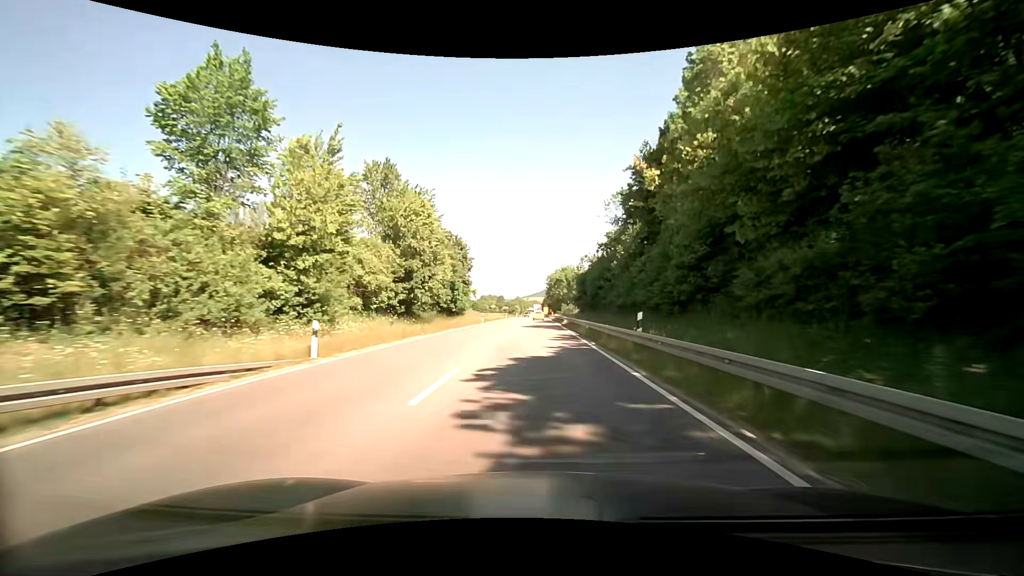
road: primary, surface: asphalt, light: Day
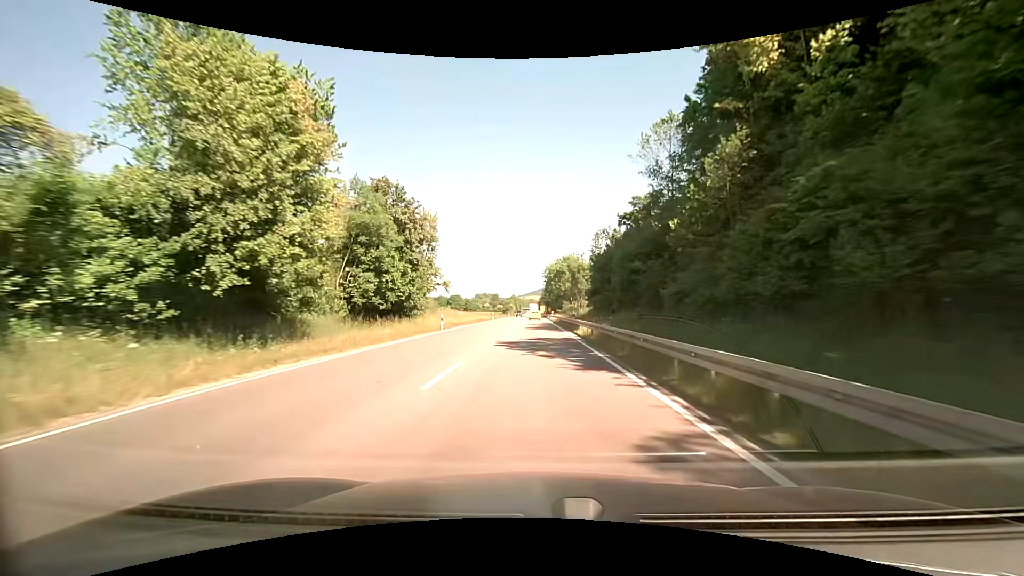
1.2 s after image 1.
(-0.3, +23.0) m; -2°
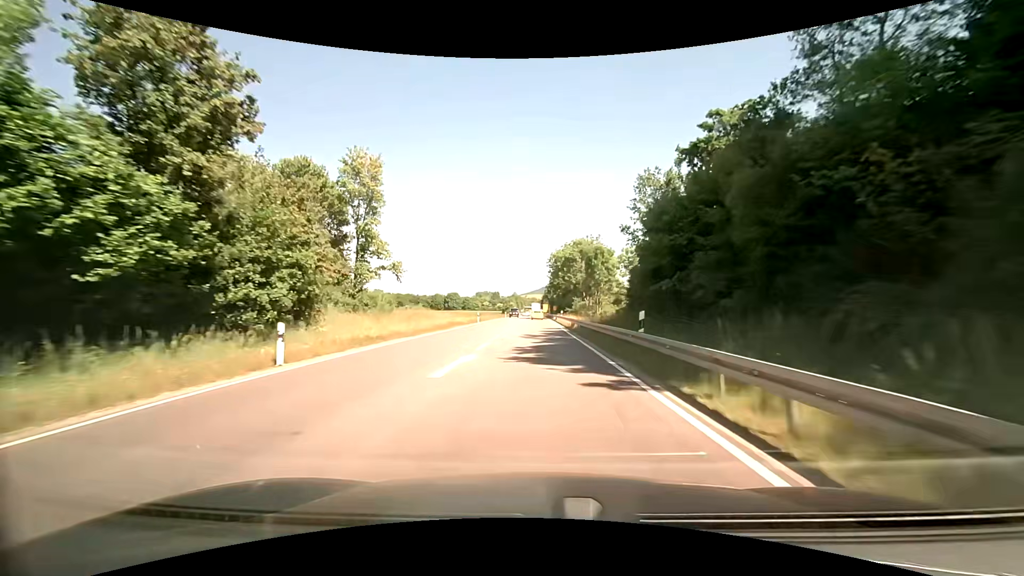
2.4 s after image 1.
(+0.2, +22.5) m; +2°
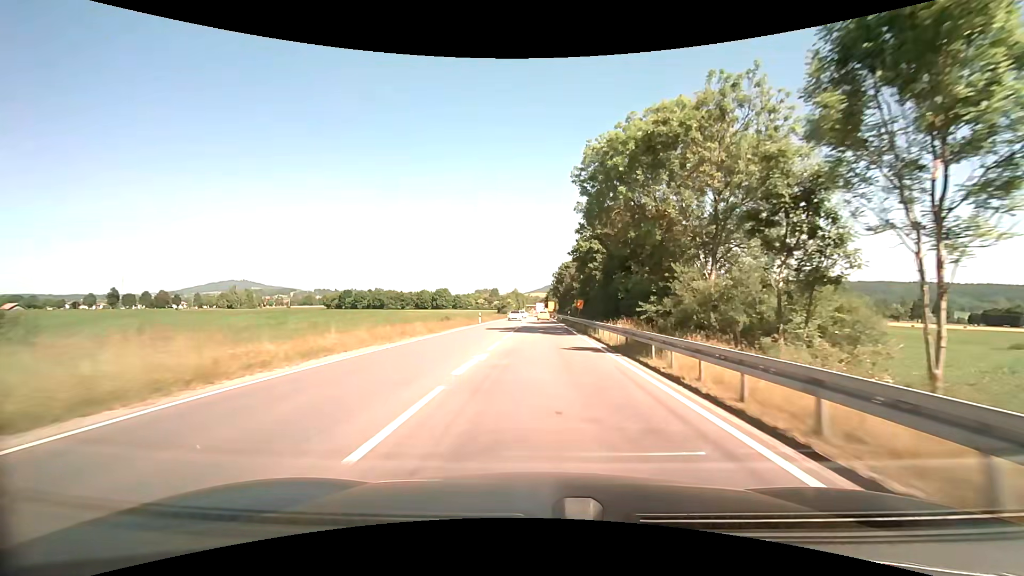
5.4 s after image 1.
(-0.6, +53.9) m; -2°
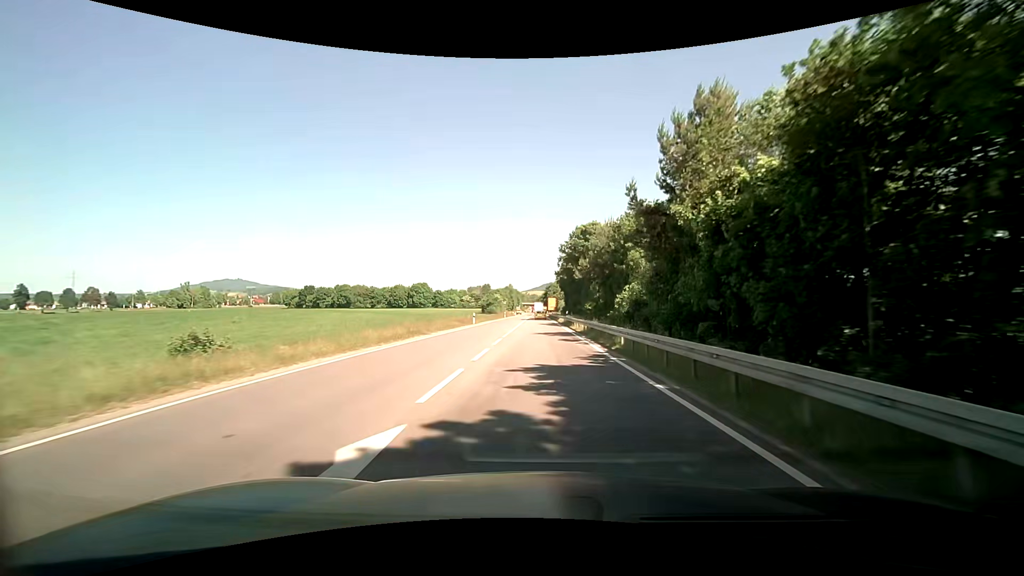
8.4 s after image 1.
(+1.2, +52.0) m; +3°
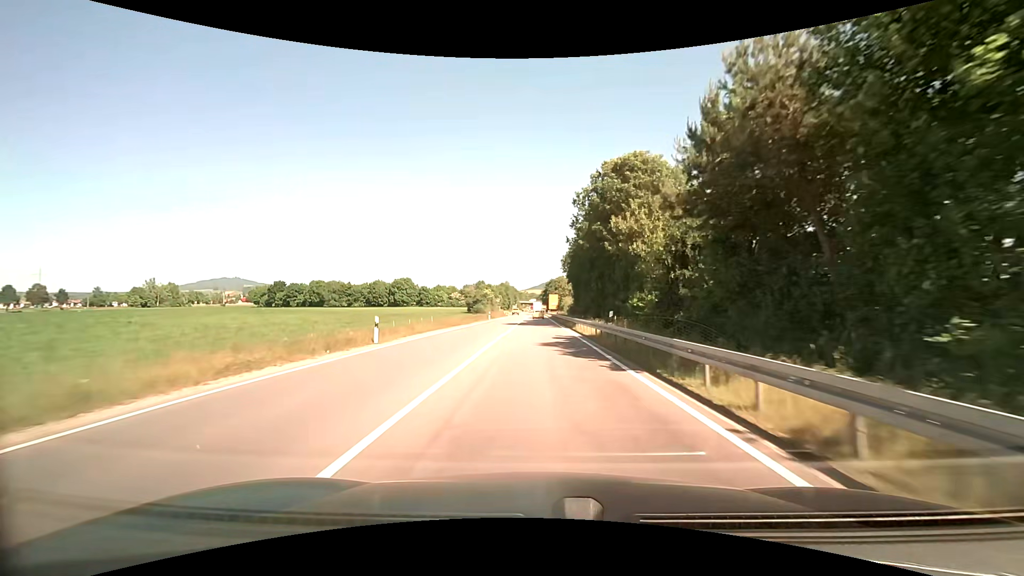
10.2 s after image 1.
(-0.3, +31.1) m; 0°
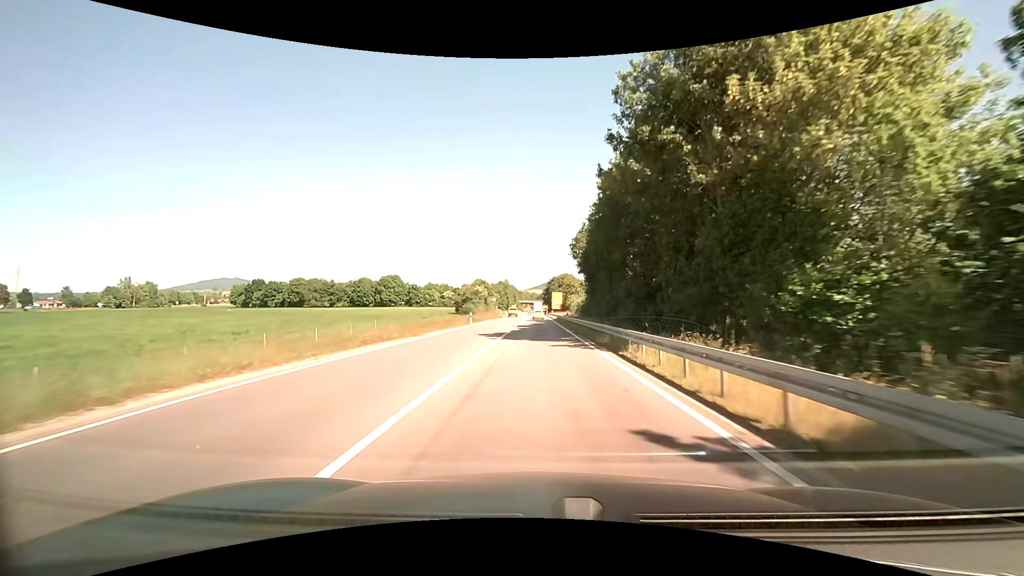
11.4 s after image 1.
(-0.4, +20.8) m; -2°
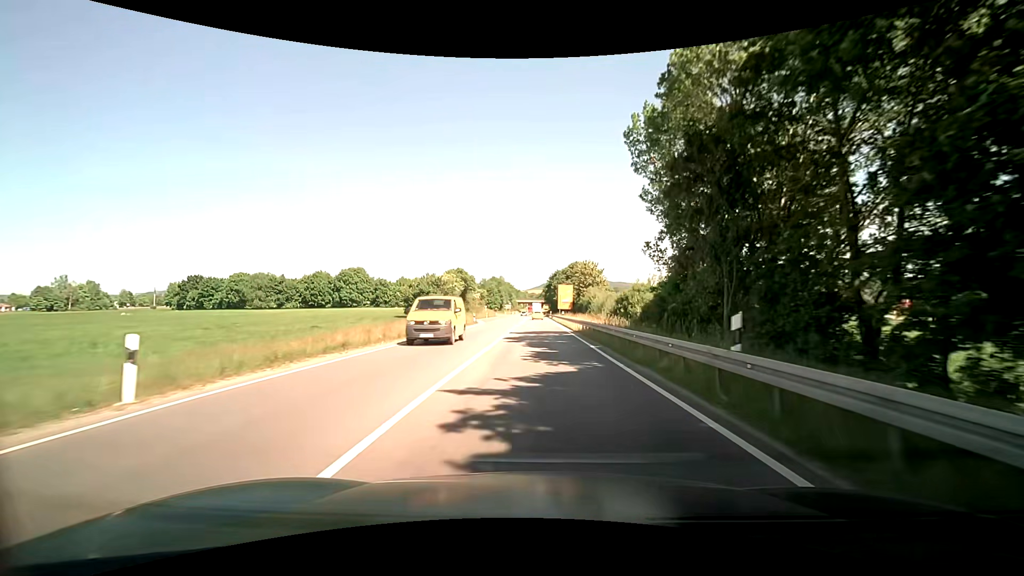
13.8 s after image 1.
(-0.5, +41.9) m; -2°
(0, +10) (0, +20) (+1, +30) (+1, +40) (+2, +50) (+2, +60) (+3, +70) (+3, +80) (+3, +90) (+3, +100) m
